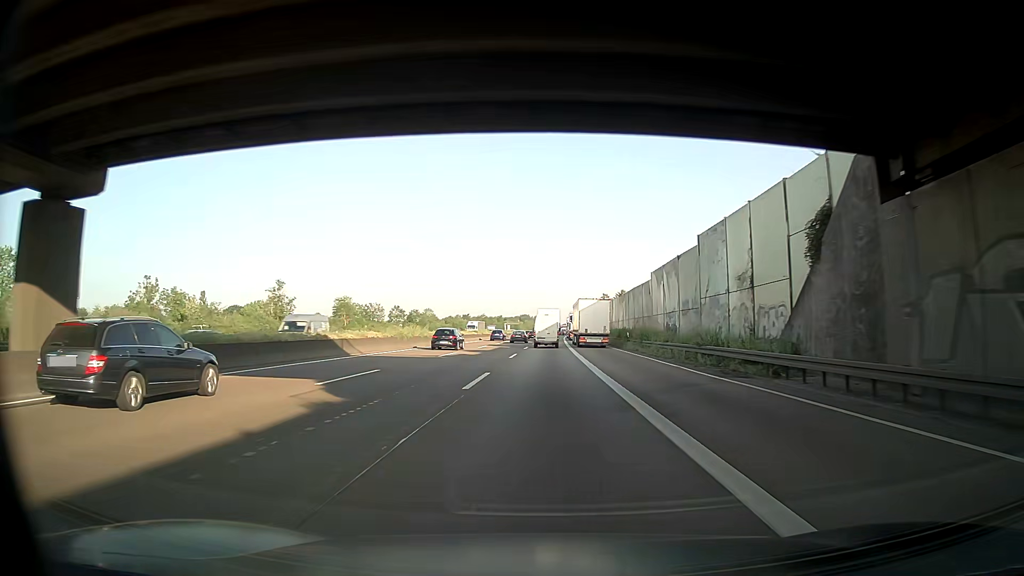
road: motorway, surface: asphalt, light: Day
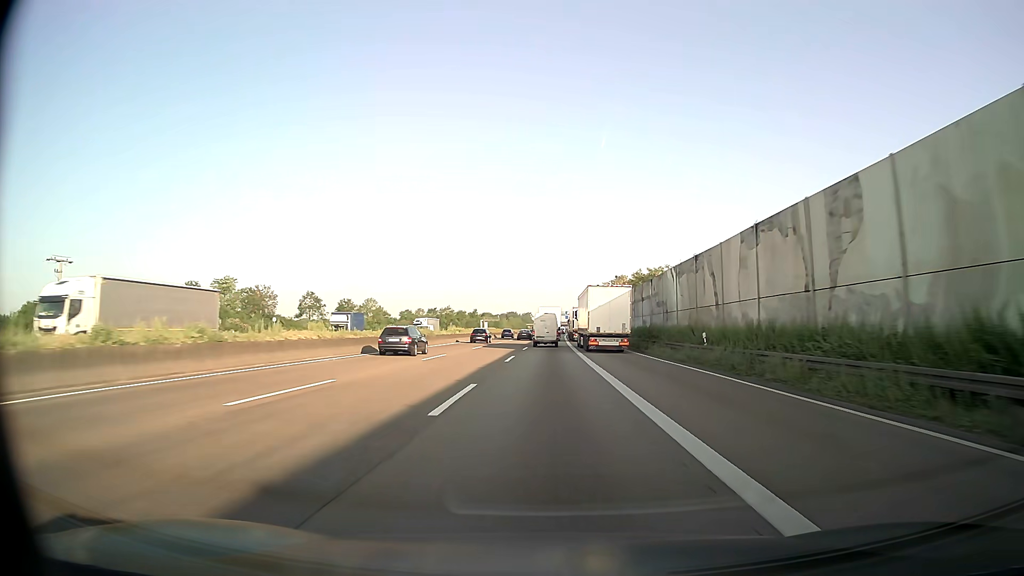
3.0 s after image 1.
(+0.5, +77.0) m; +1°
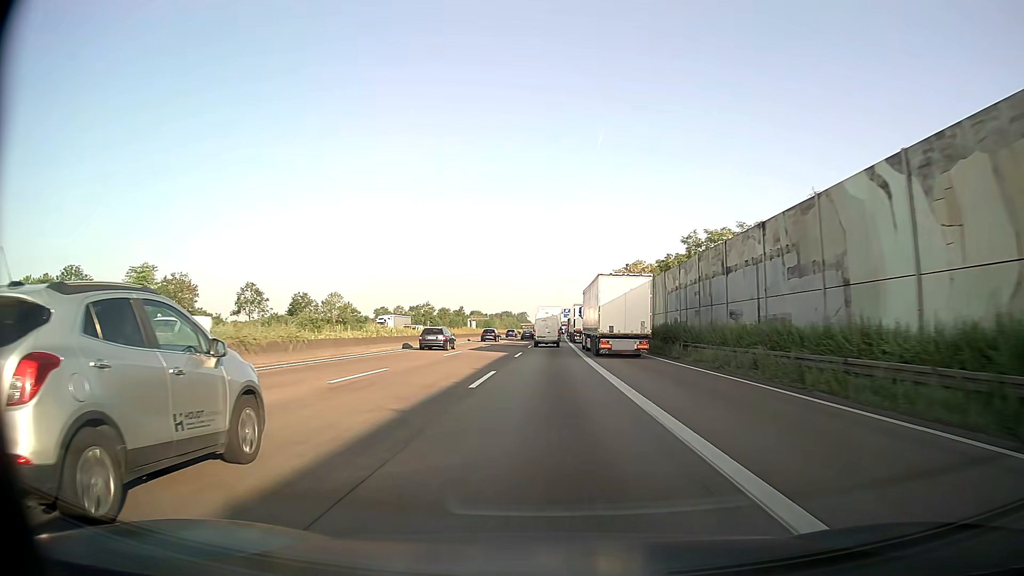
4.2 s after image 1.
(+0.1, +30.8) m; 0°
(0, +10) (0, +20) (0, +30) (0, +40) (0, +50) (0, +60) (+1, +70) (+1, +80) (+1, +90) (+1, +100) m
